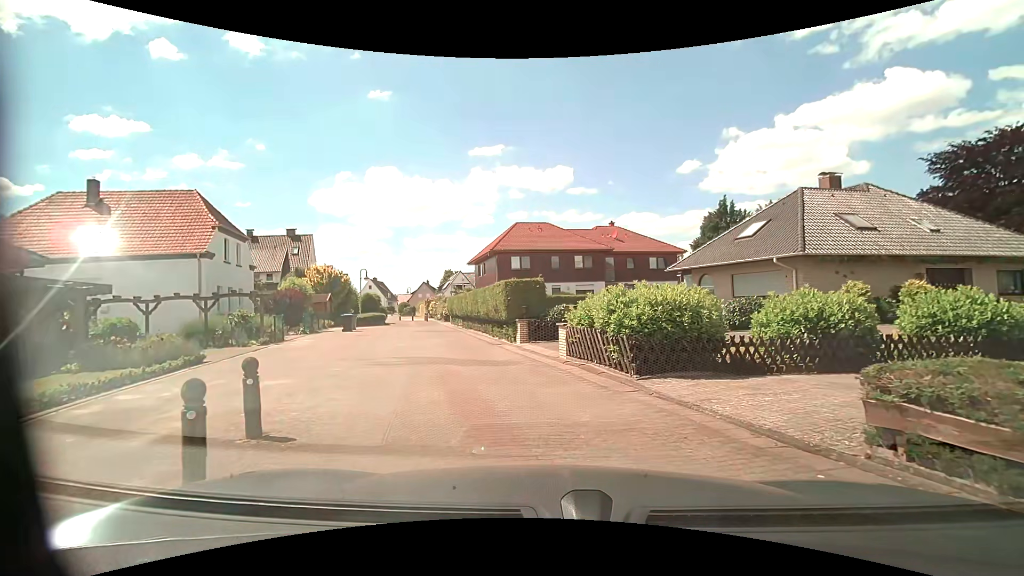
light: Day
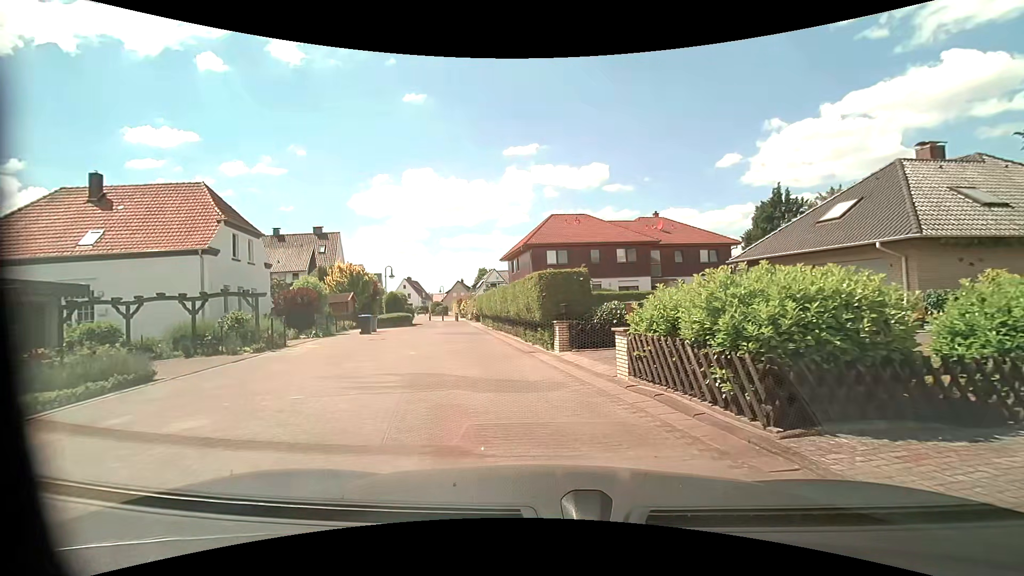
(-0.2, +3.7) m; -5°
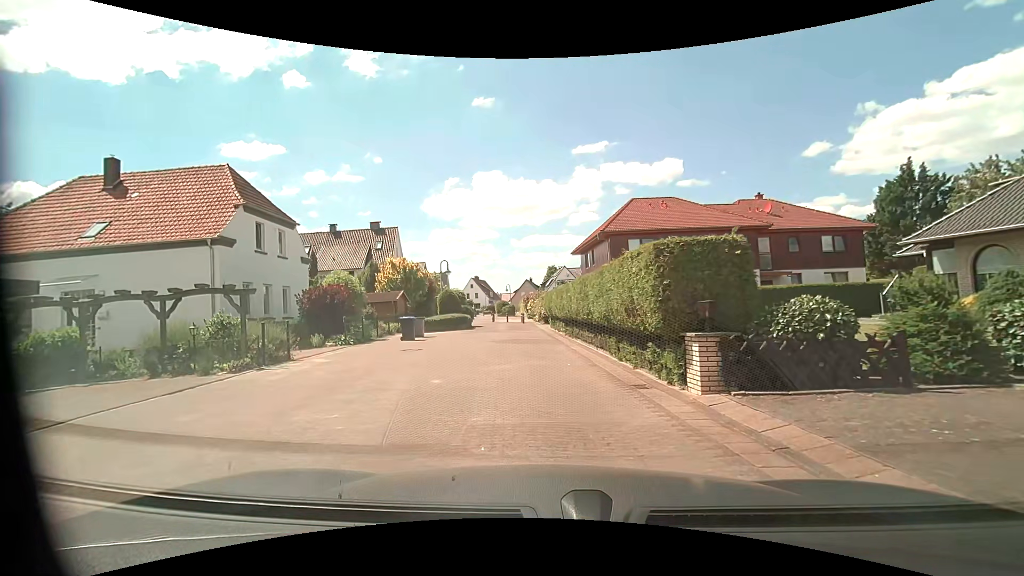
(-0.5, +6.0) m; -10°
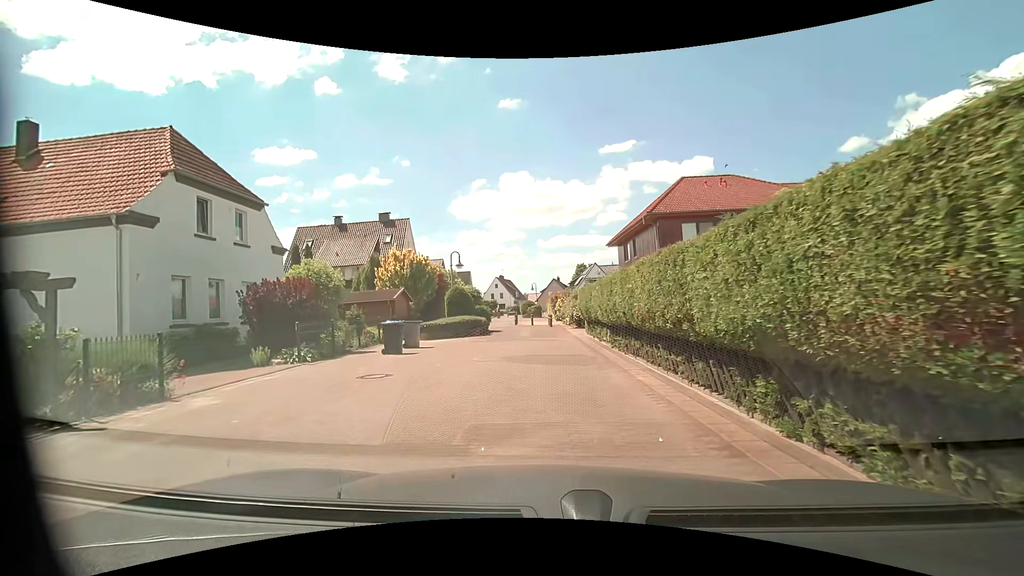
(0.0, +6.4) m; -1°
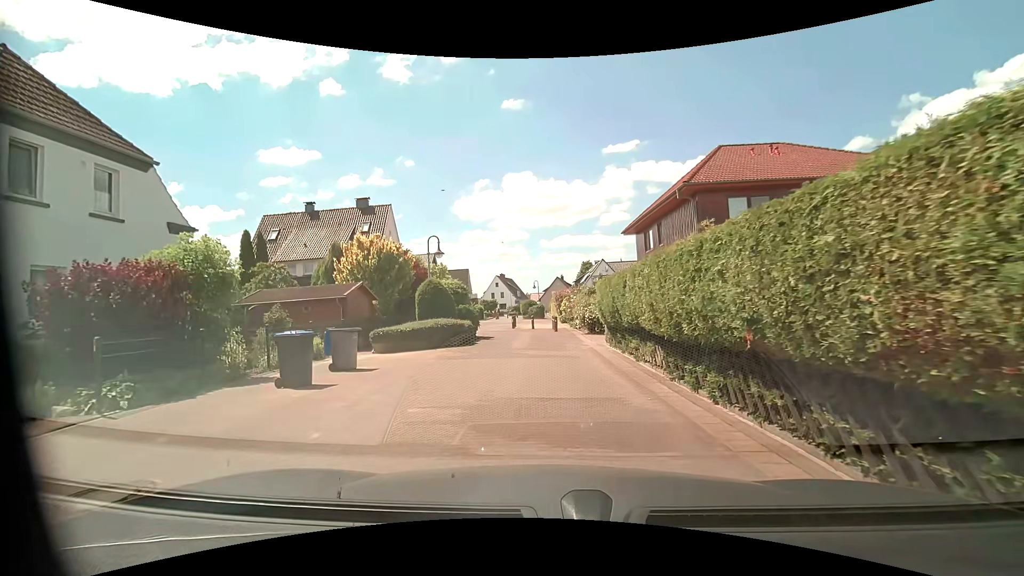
(0.0, +6.7) m; -1°
(0, +10) (0, +20) (-2, +30) (-4, +40) (-4, +50) (-4, +60) (-4, +70) (-2, +79) (-2, +89) (-2, +99) m
